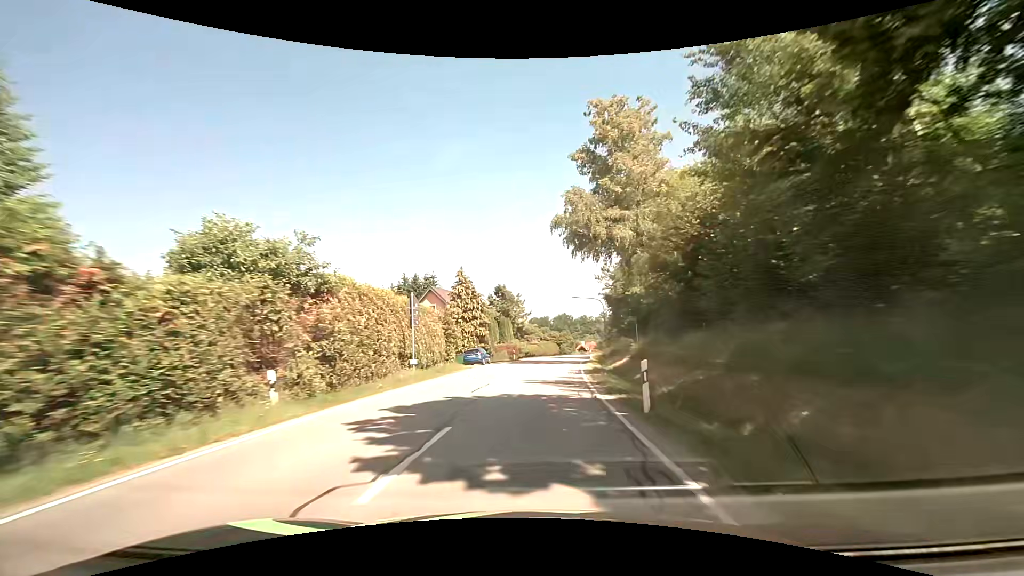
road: secondary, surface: asphalt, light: Day
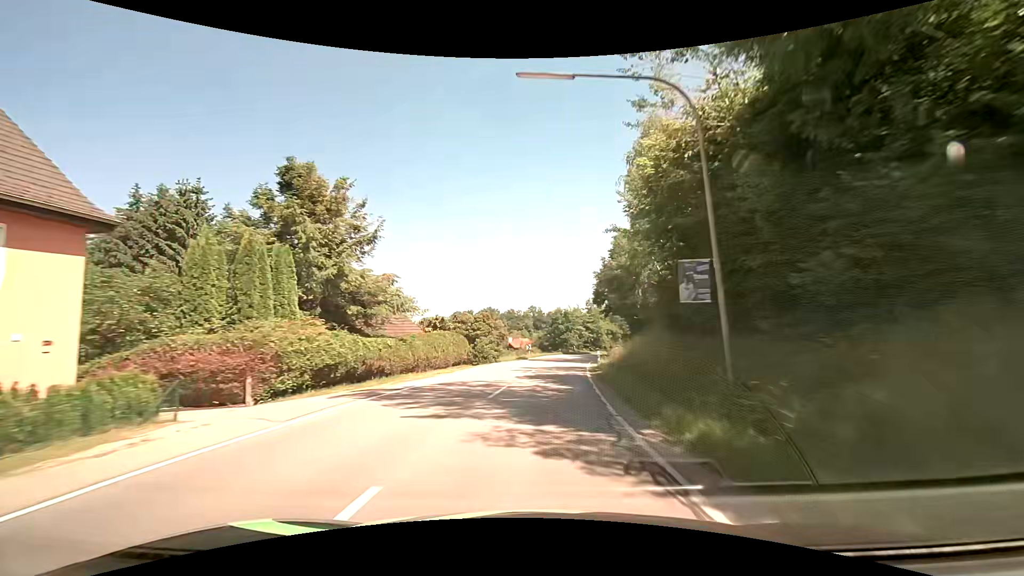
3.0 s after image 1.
(+3.4, +51.3) m; +9°
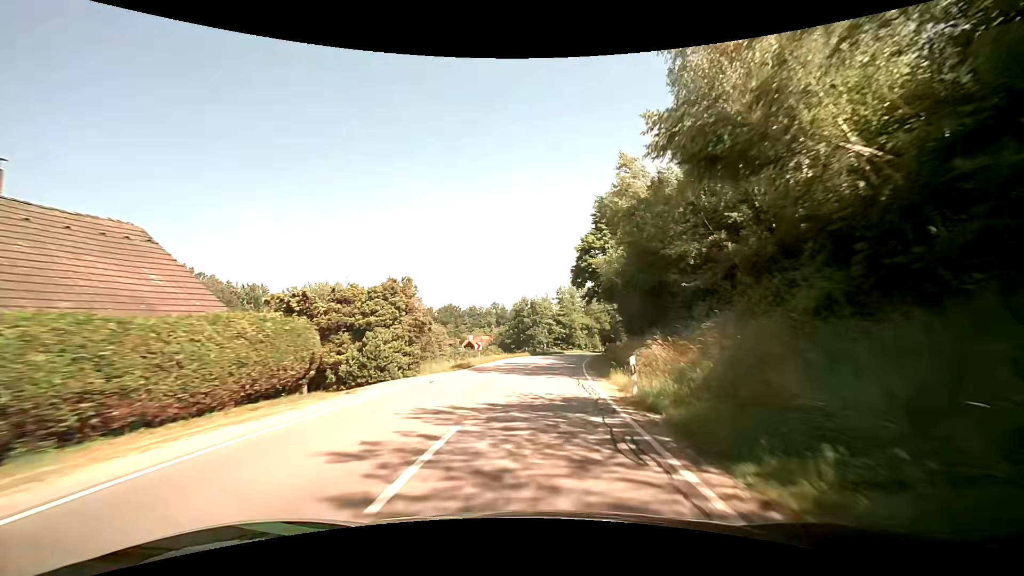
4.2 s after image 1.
(+0.6, +20.5) m; +4°
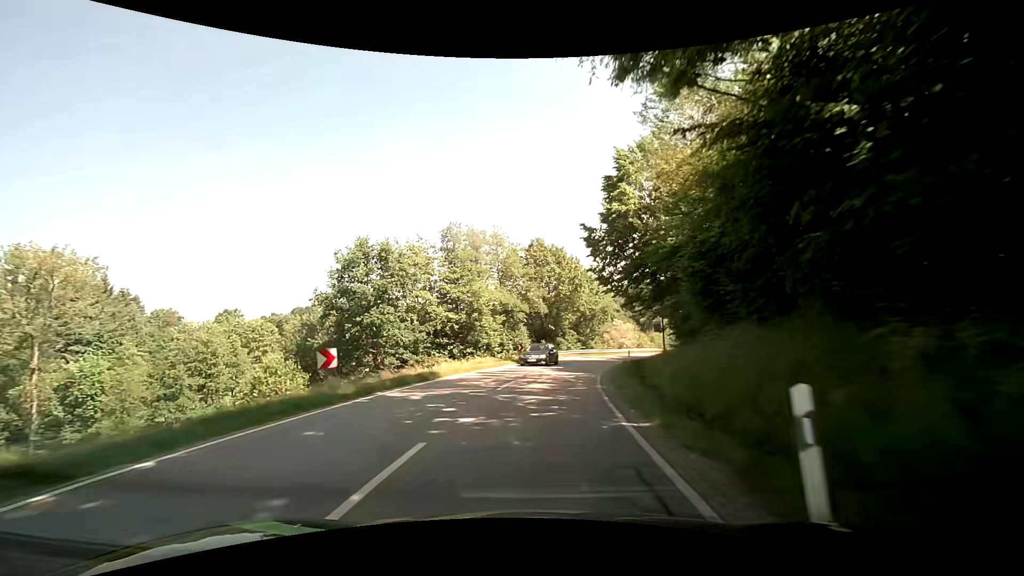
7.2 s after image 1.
(+4.0, +48.8) m; +10°
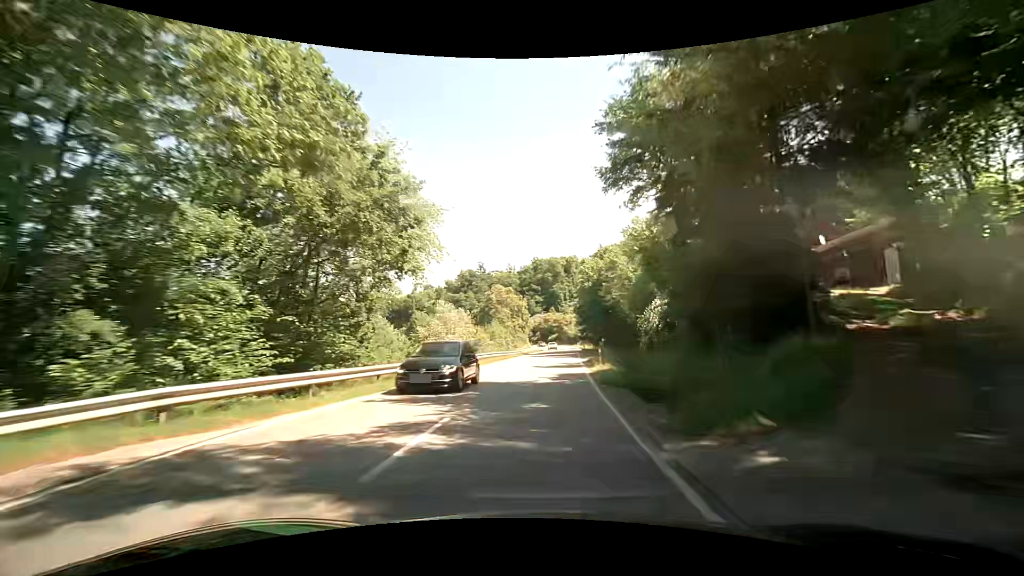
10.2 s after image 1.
(+6.9, +44.6) m; +19°
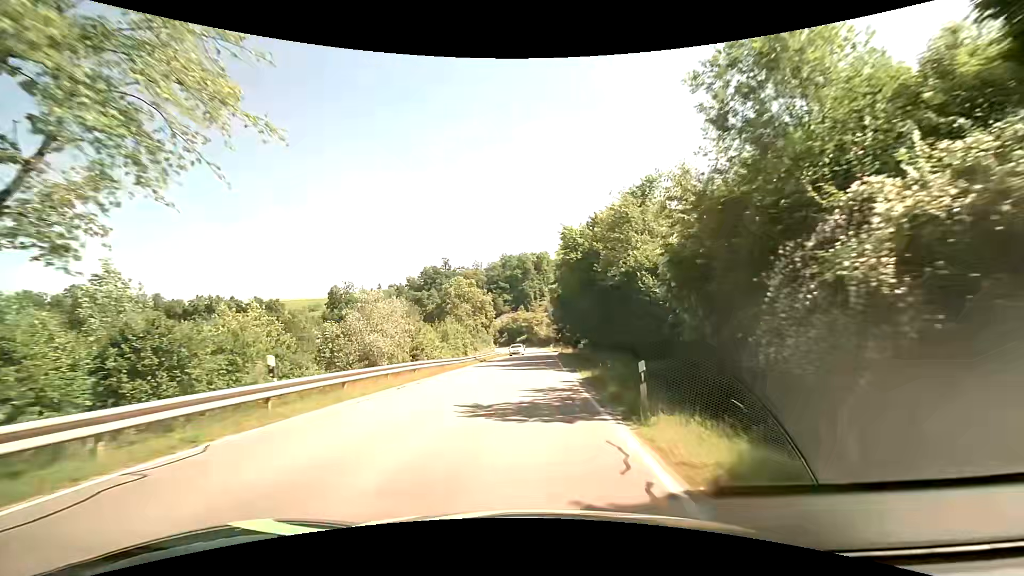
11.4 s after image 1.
(+0.8, +17.3) m; +5°
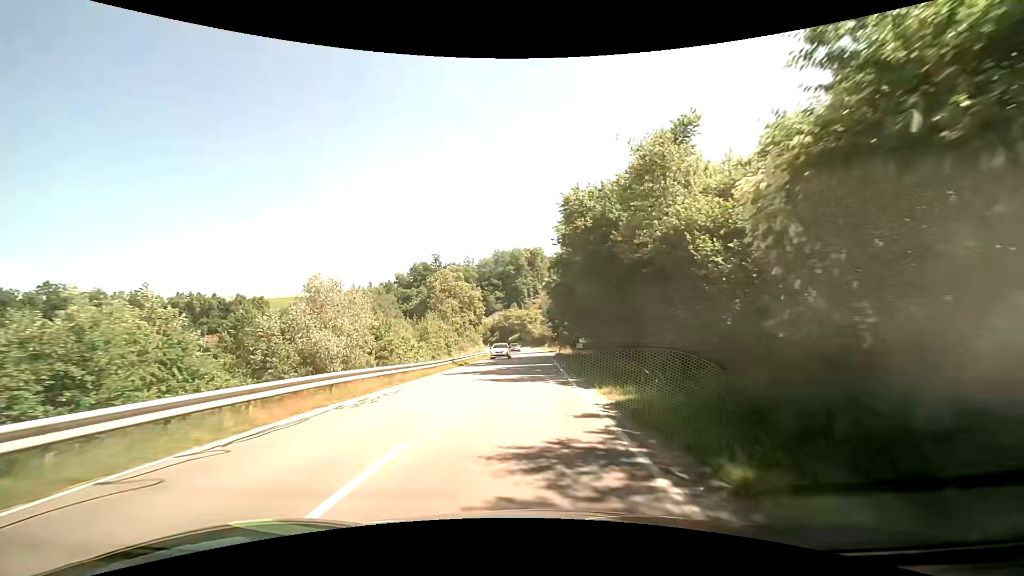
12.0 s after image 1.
(0.0, +8.6) m; 0°
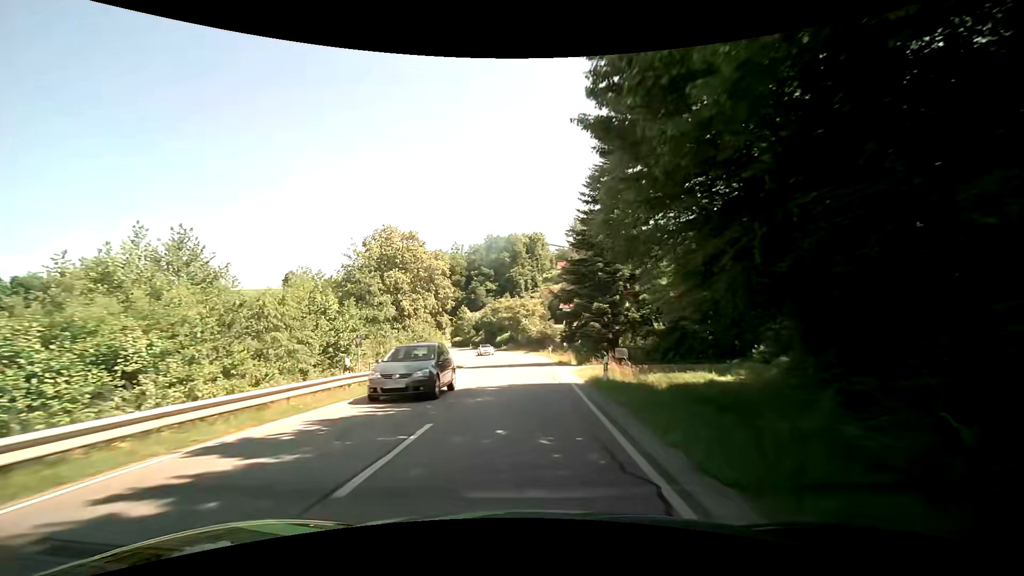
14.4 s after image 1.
(+0.4, +34.1) m; 0°
(0, +10) (0, +20) (0, +30) (0, +40) (0, +50) (-1, +60) (-3, +70) (-5, +80) (-8, +89) (-12, +98) m
